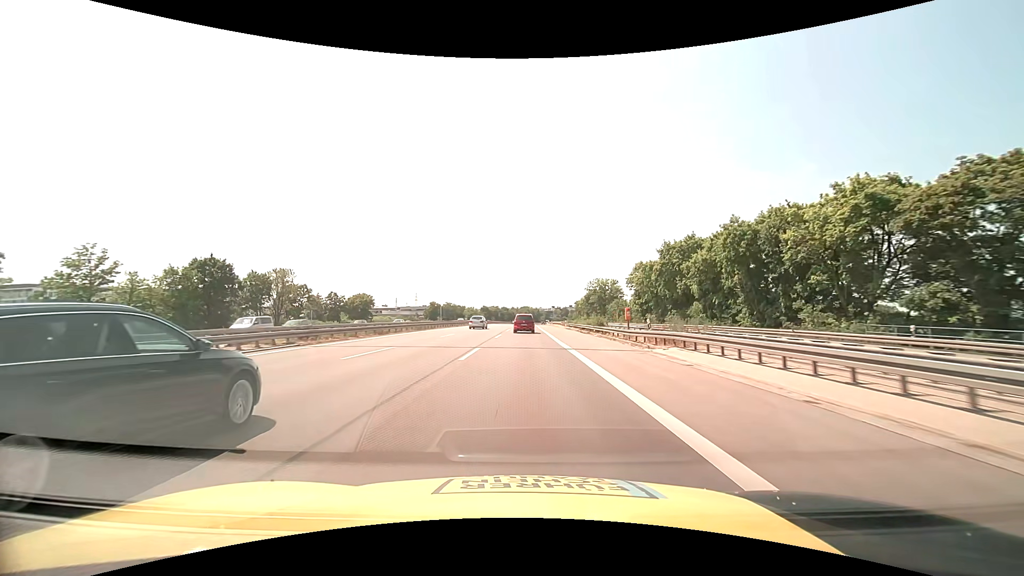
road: motorway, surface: asphalt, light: Day
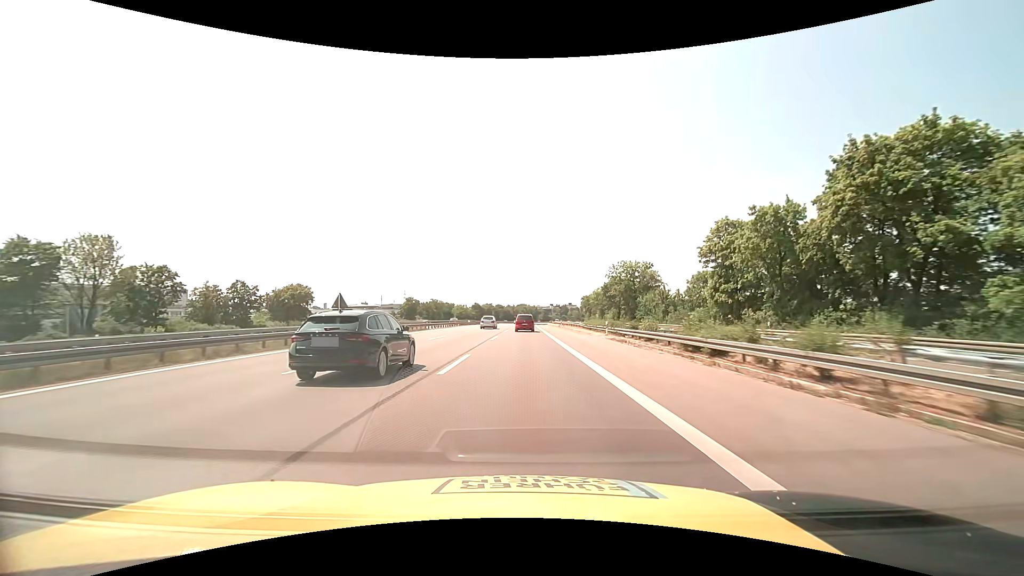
(+0.1, +39.7) m; 0°
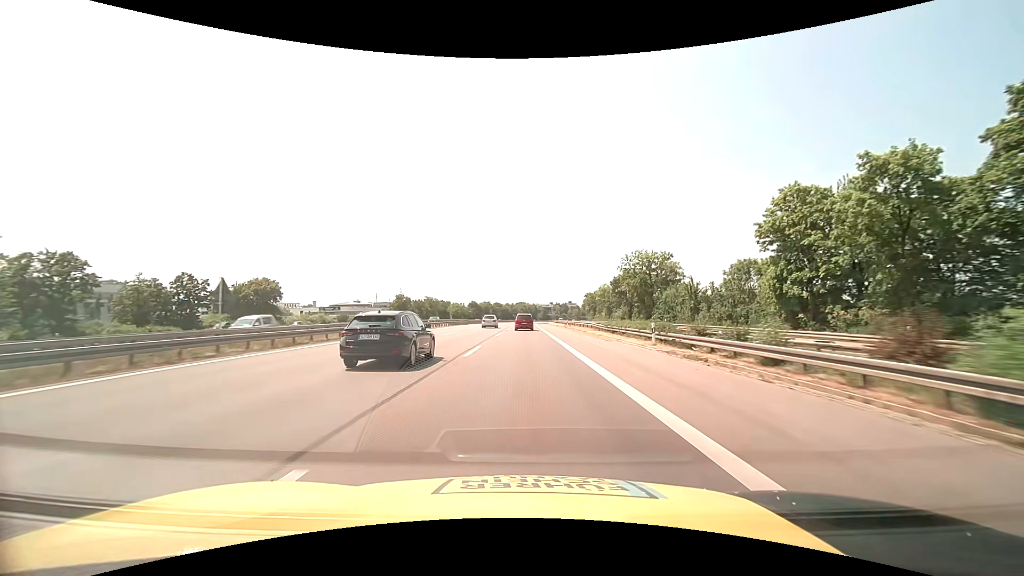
(0.0, +13.3) m; 0°
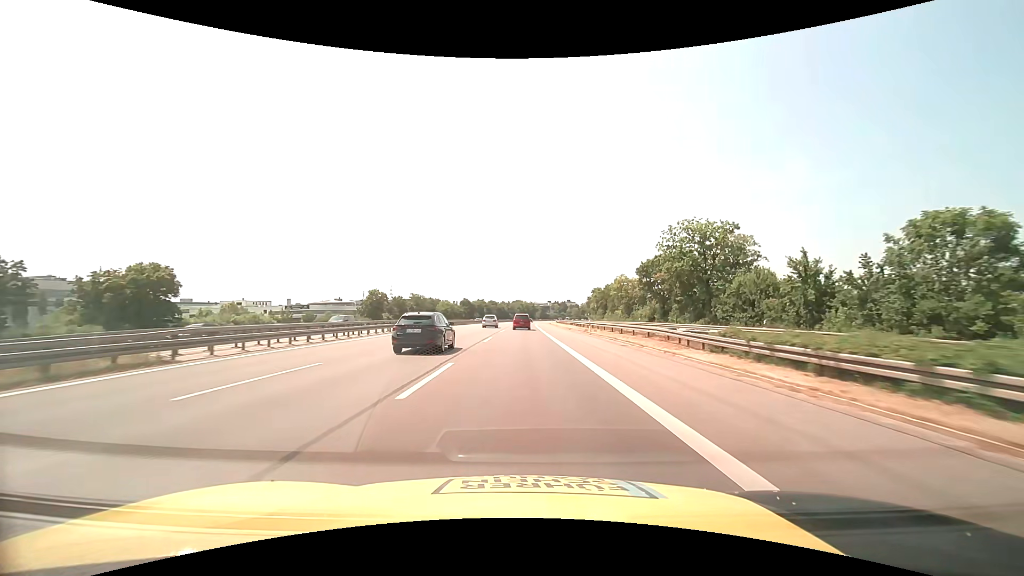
(+0.1, +26.6) m; +1°
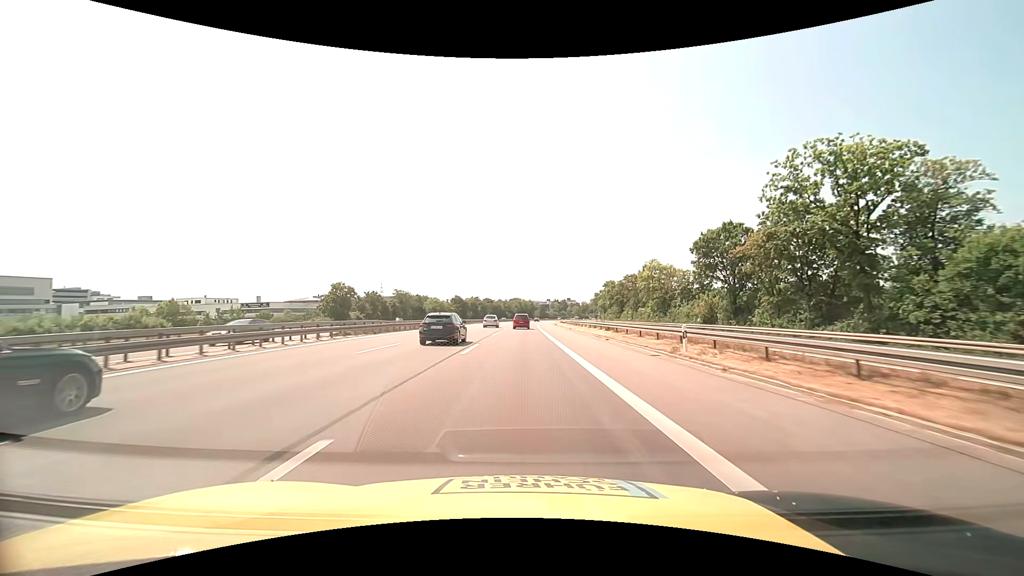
(0.0, +26.6) m; 0°
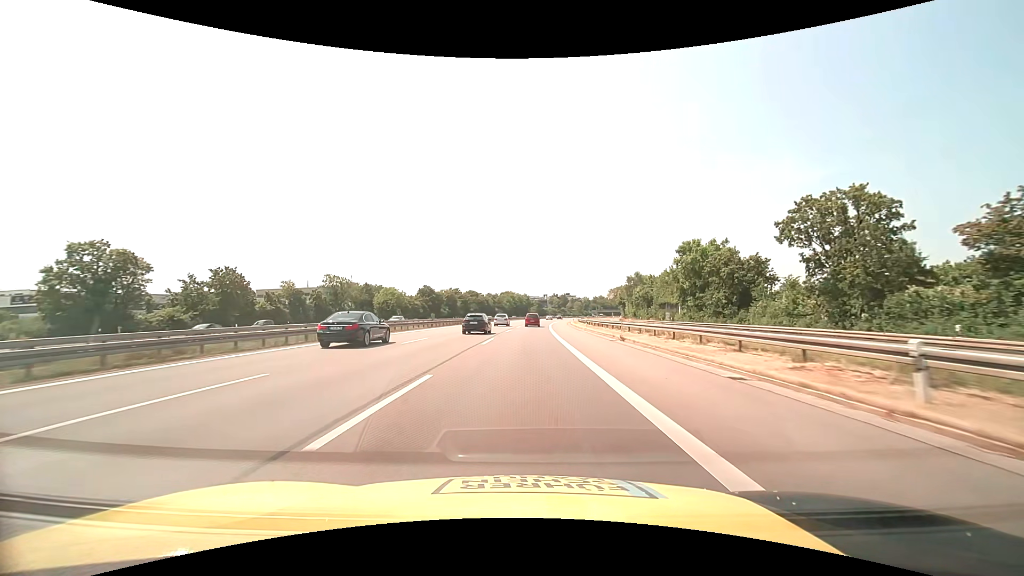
(+0.3, +66.3) m; +1°
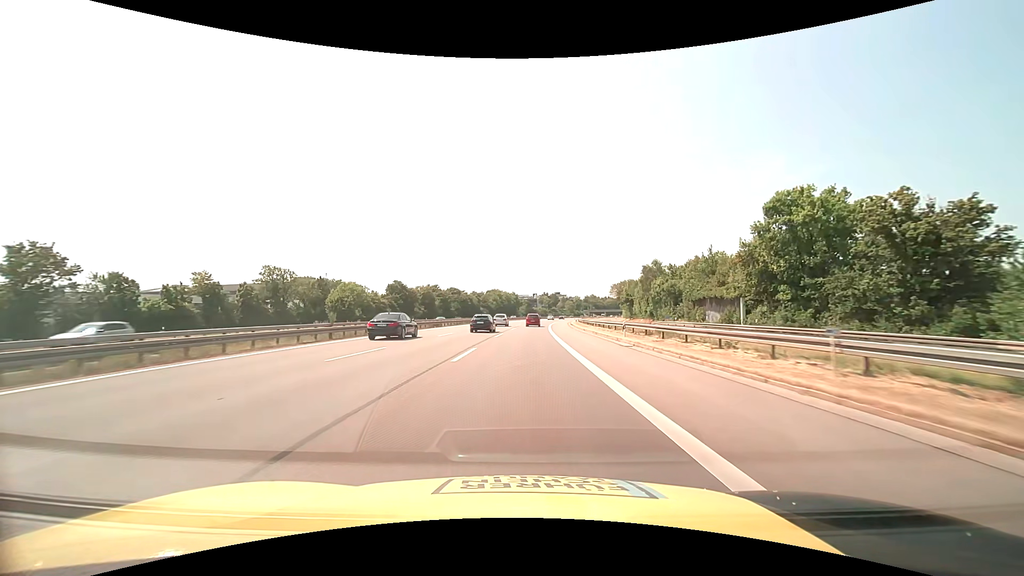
(+0.3, +26.5) m; +1°
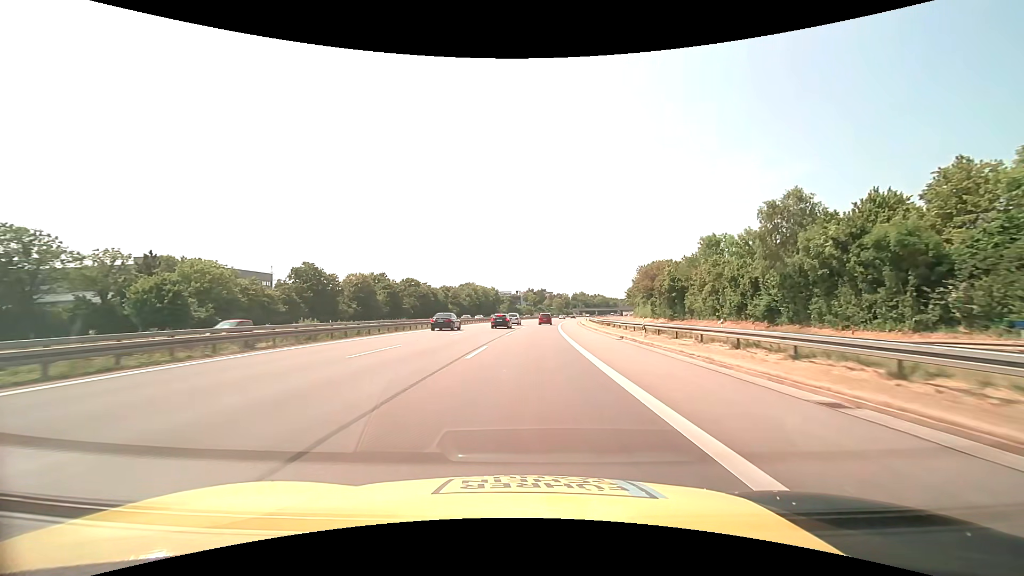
(+1.0, +53.0) m; +2°
(0, +10) (0, +20) (+1, +30) (+1, +40) (+2, +50) (+2, +60) (+3, +70) (+4, +80) (+5, +90) (+6, +100) m
